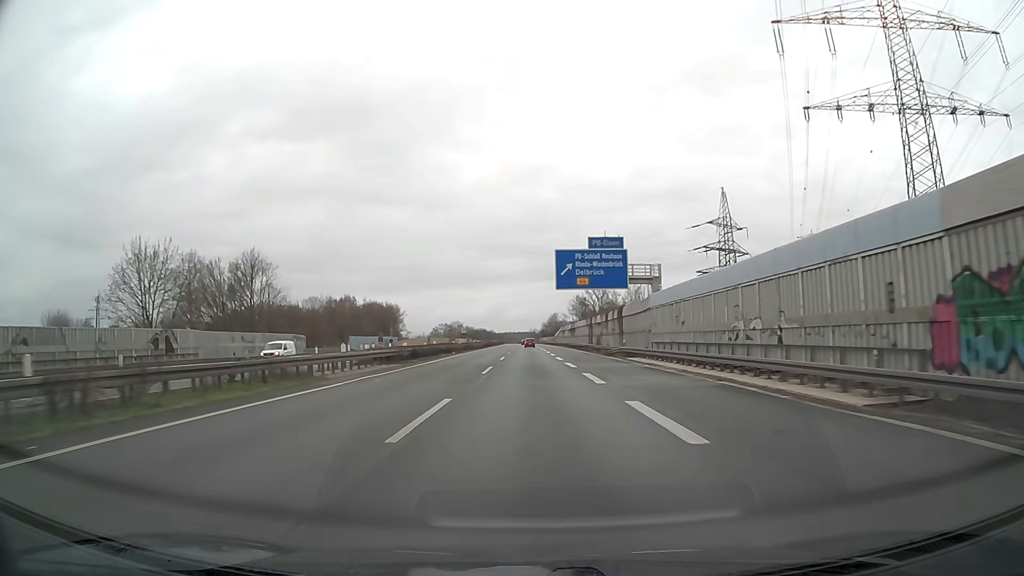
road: motorway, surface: asphalt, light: Day
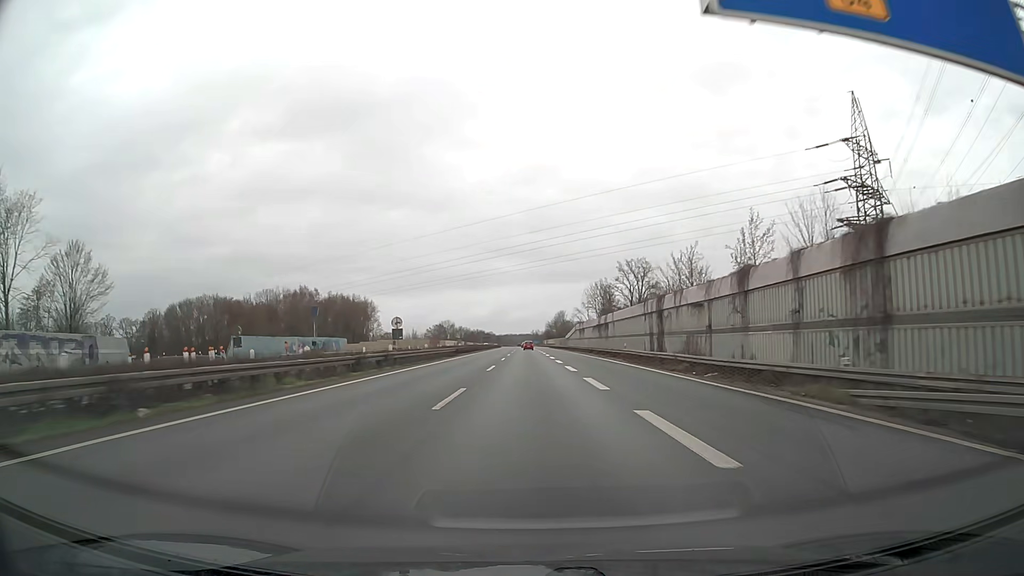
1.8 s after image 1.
(-0.1, +49.3) m; 0°
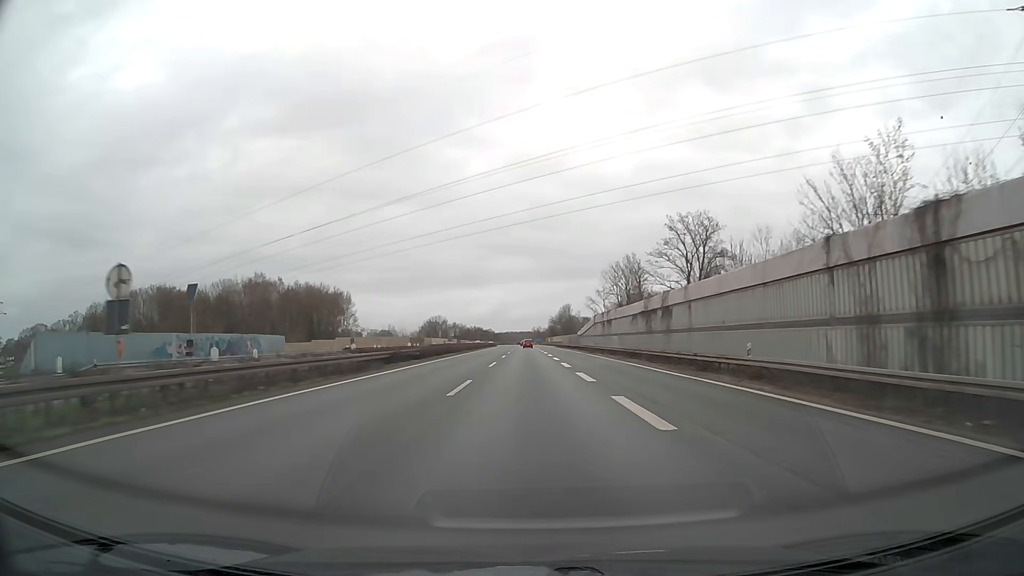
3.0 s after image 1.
(-0.1, +32.9) m; 0°
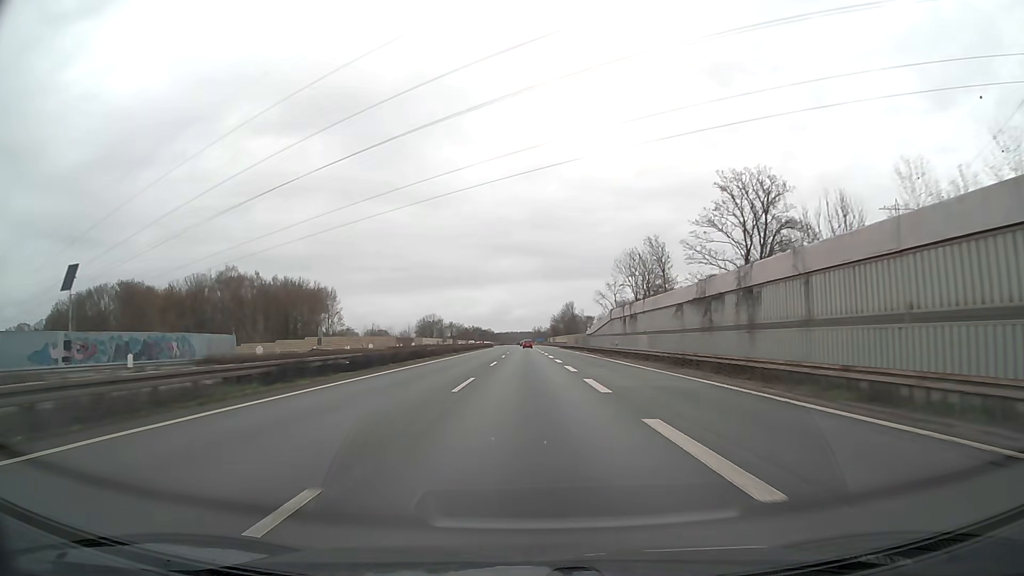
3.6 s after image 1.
(0.0, +16.5) m; 0°
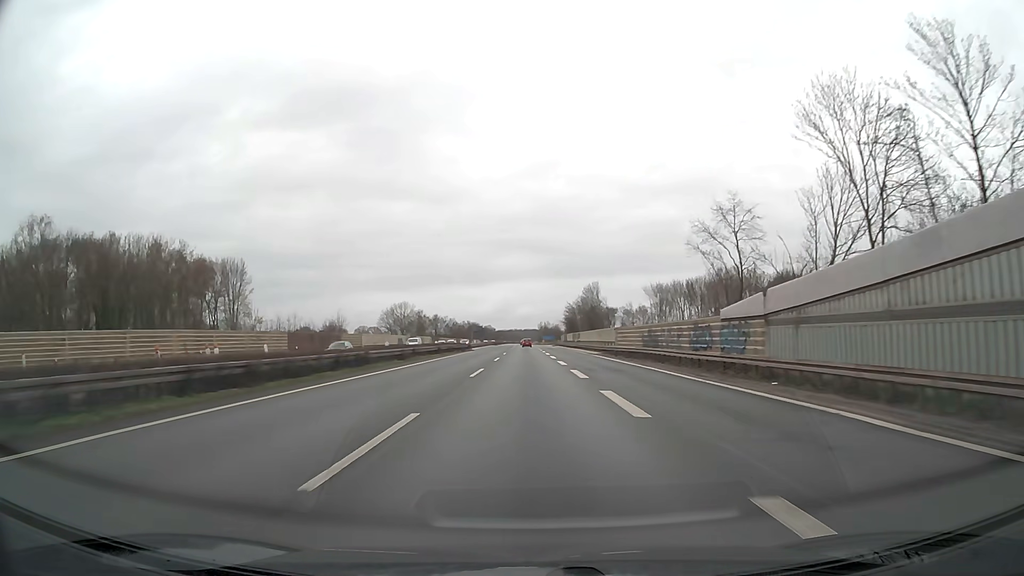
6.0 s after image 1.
(-0.2, +65.9) m; 0°
(0, +10) (0, +20) (0, +30) (0, +40) (0, +50) (0, +60) (0, +70) (0, +80) (-1, +90) (-1, +100) m
